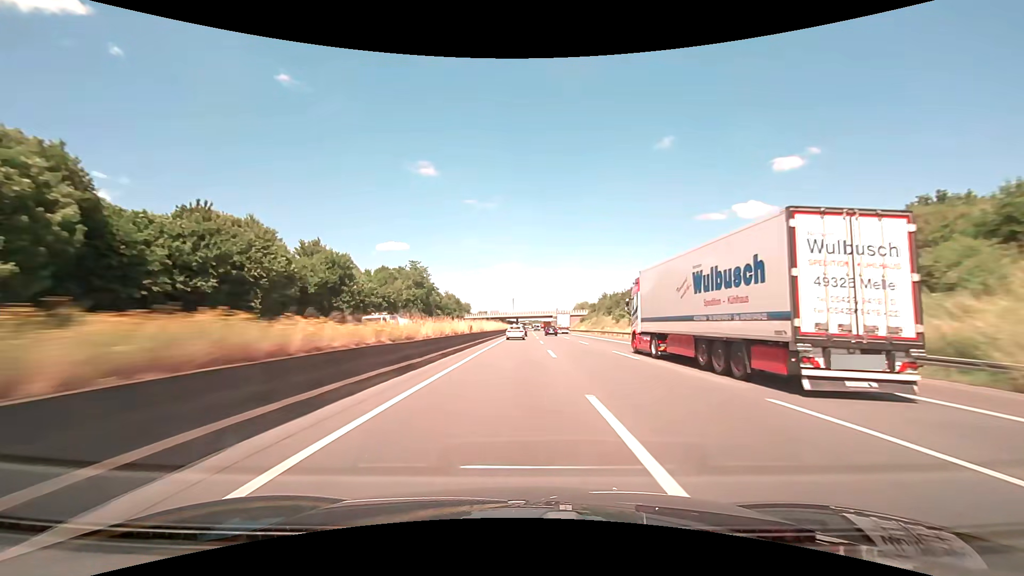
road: motorway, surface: asphalt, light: Day
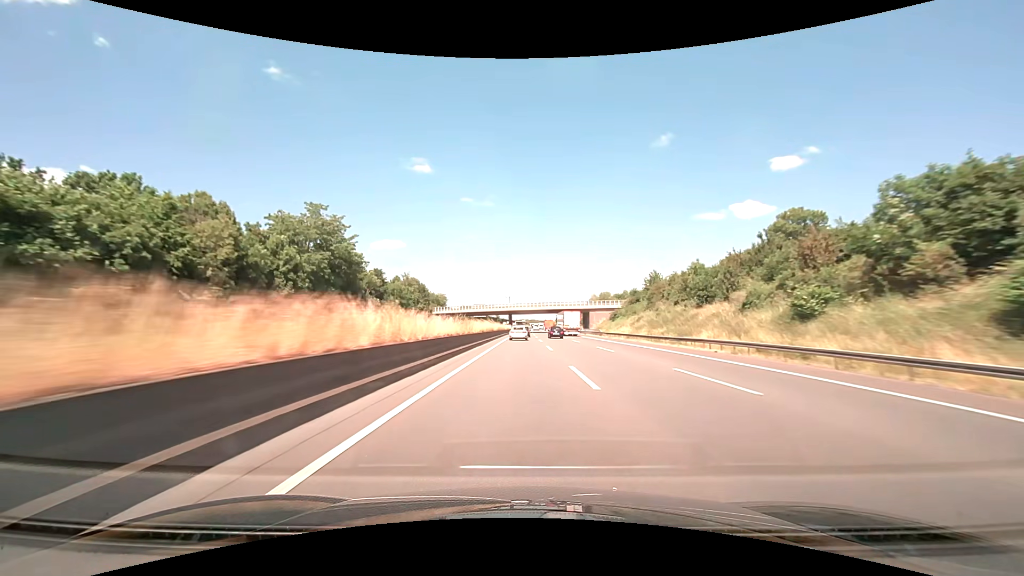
(0.0, +64.6) m; 0°
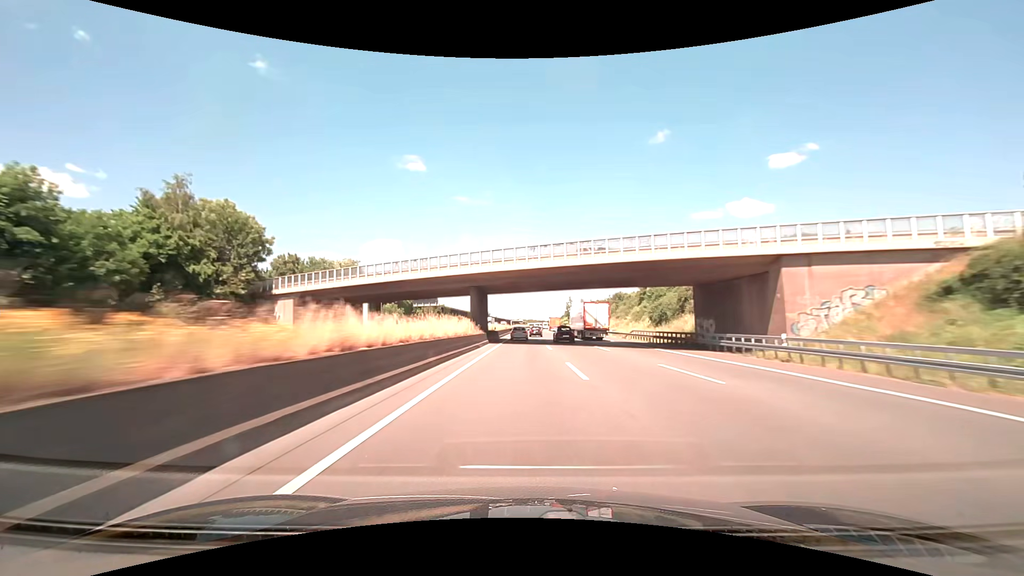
(+0.3, +88.2) m; 0°
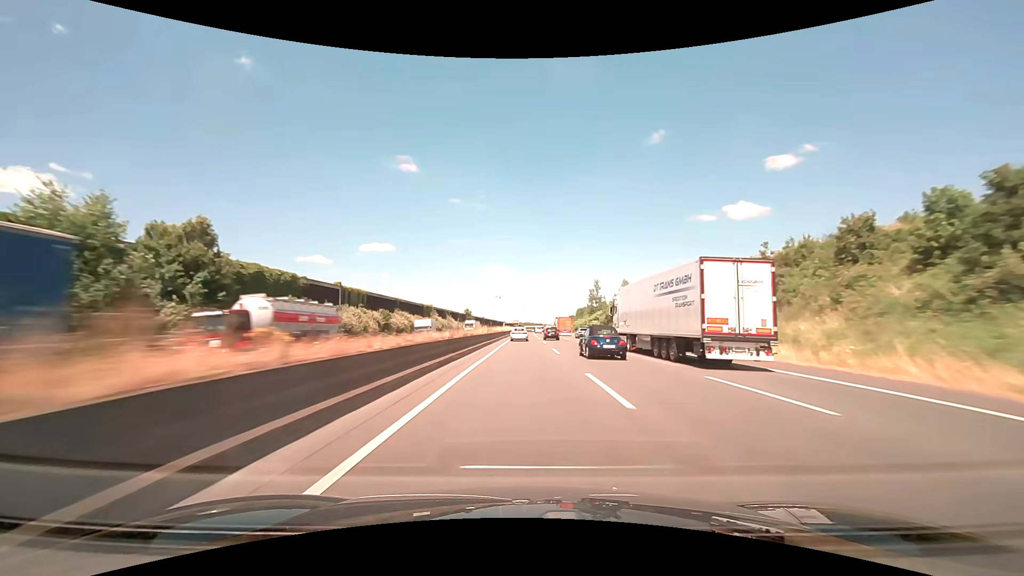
(+0.3, +94.7) m; 0°
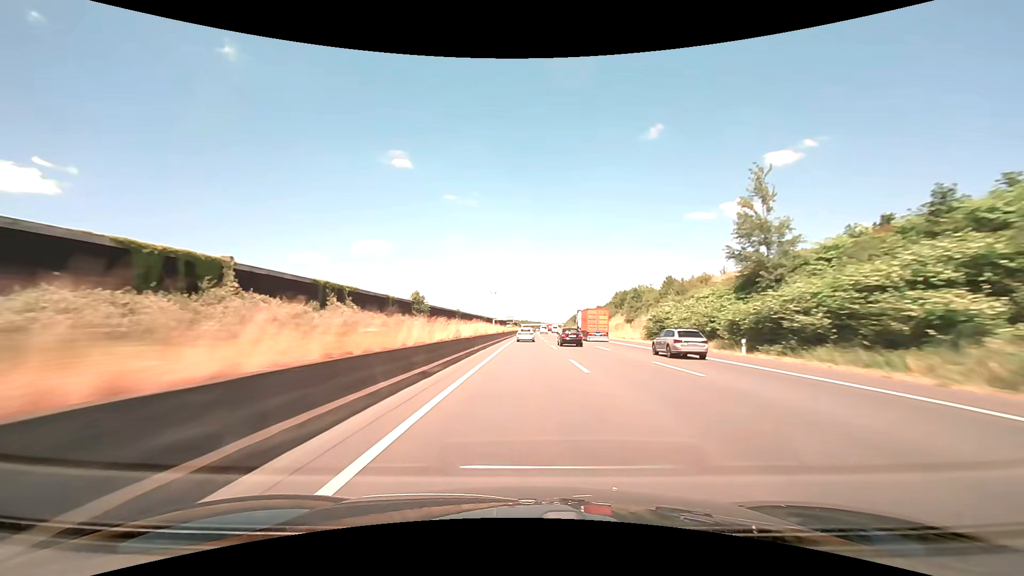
(+0.4, +101.2) m; 0°
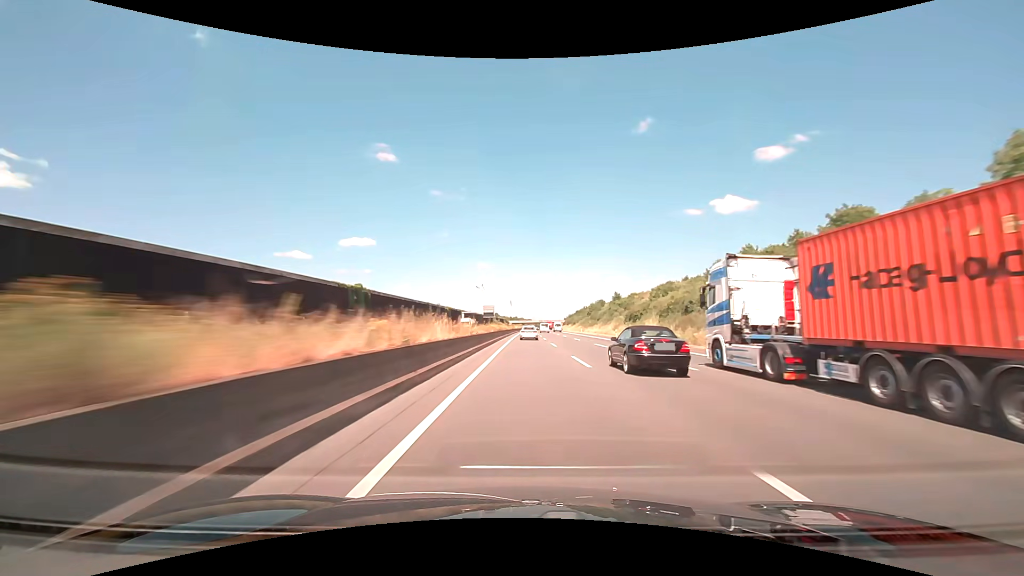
(+0.9, +106.8) m; +1°
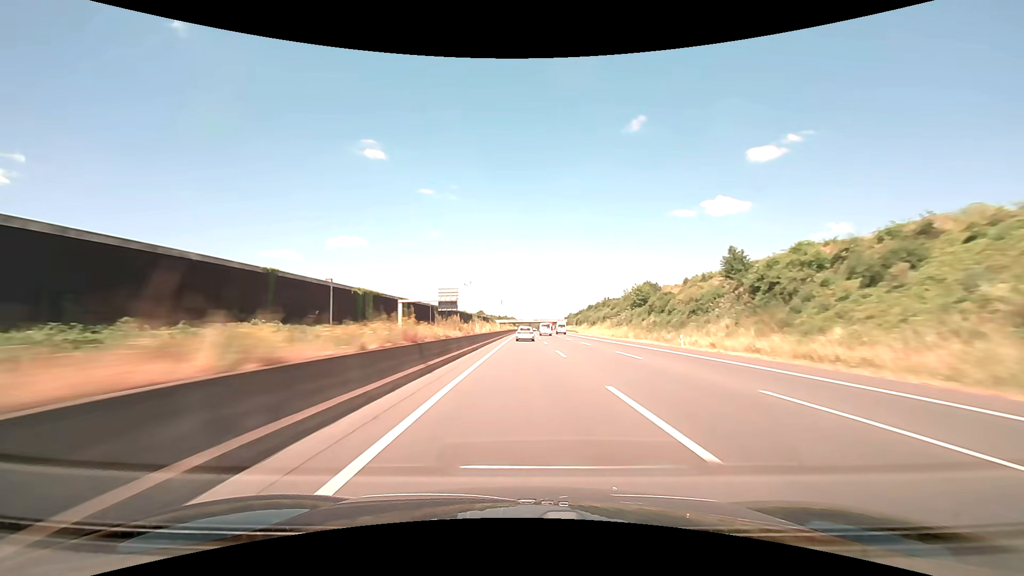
(+0.7, +83.4) m; +1°
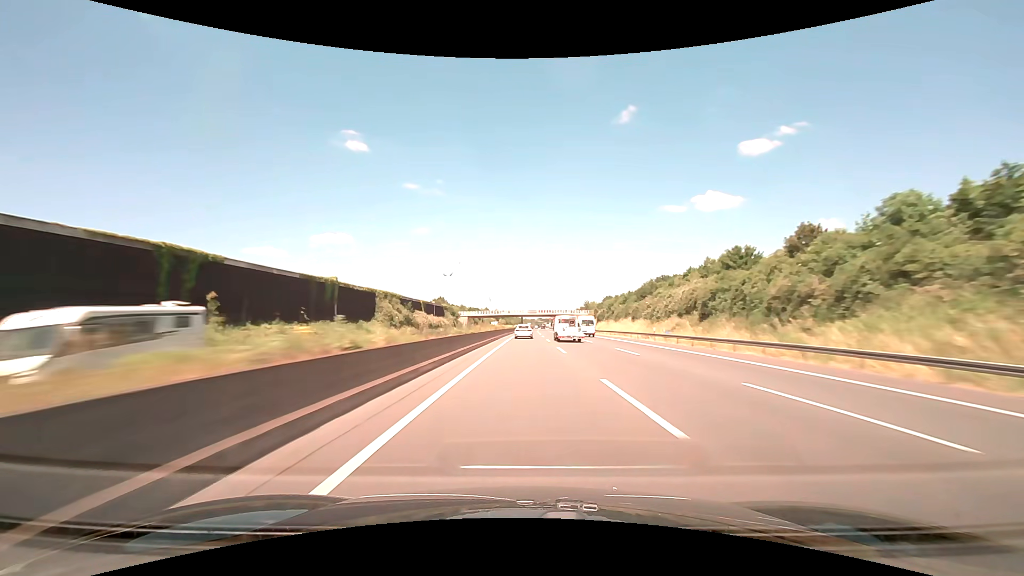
(+1.2, +142.4) m; +1°
(0, +10) (0, +20) (0, +30) (0, +40) (0, +50) (0, +60) (0, +70) (+1, +80) (+1, +90) (+1, +100) m
